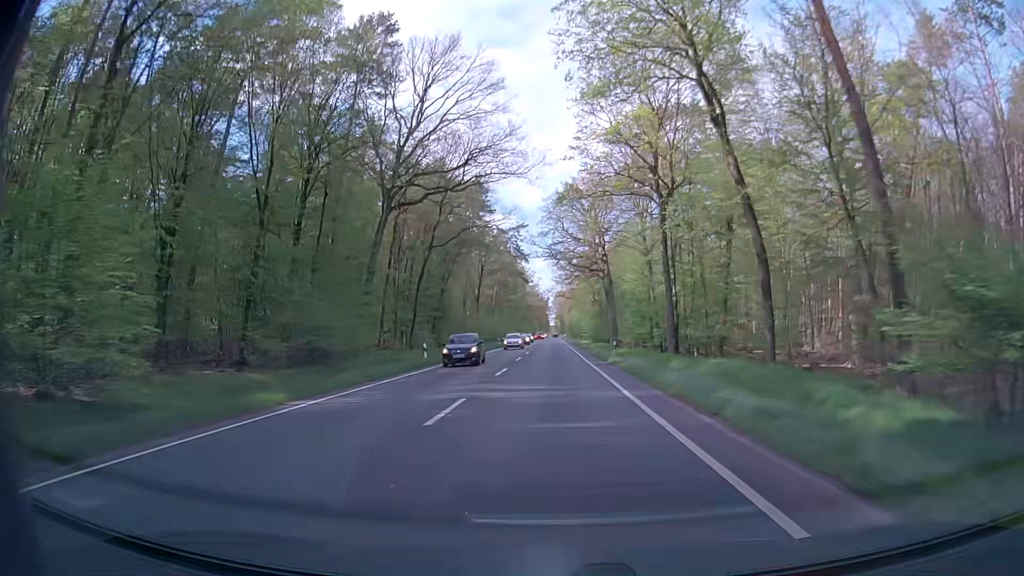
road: primary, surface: asphalt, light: Day
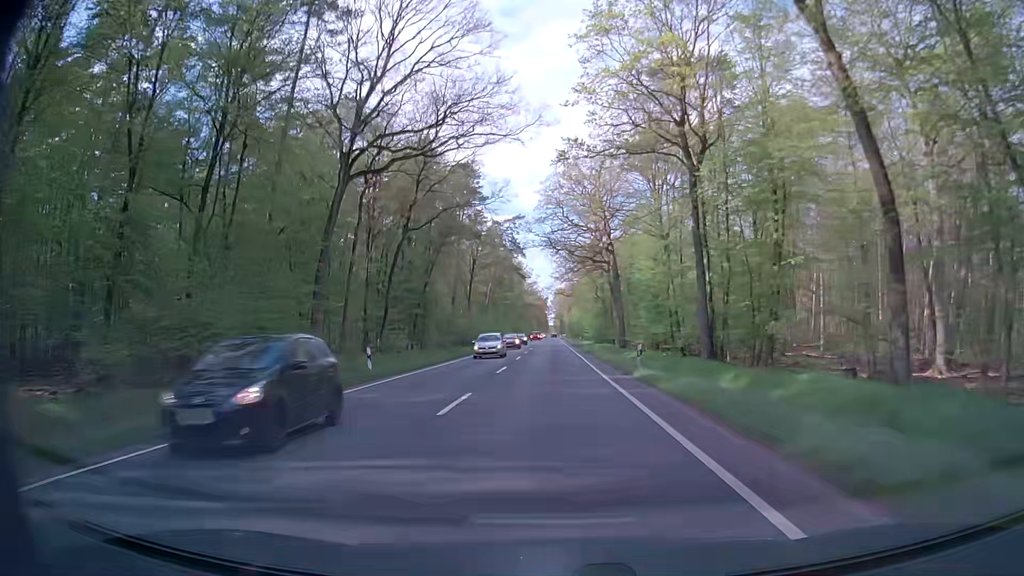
(+0.1, +10.8) m; 0°
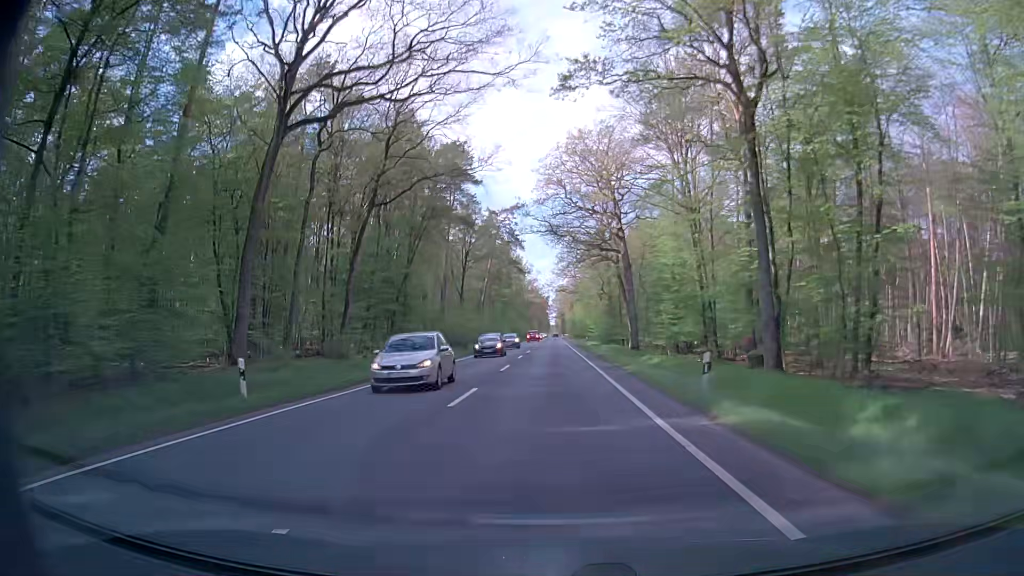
(0.0, +10.8) m; 0°
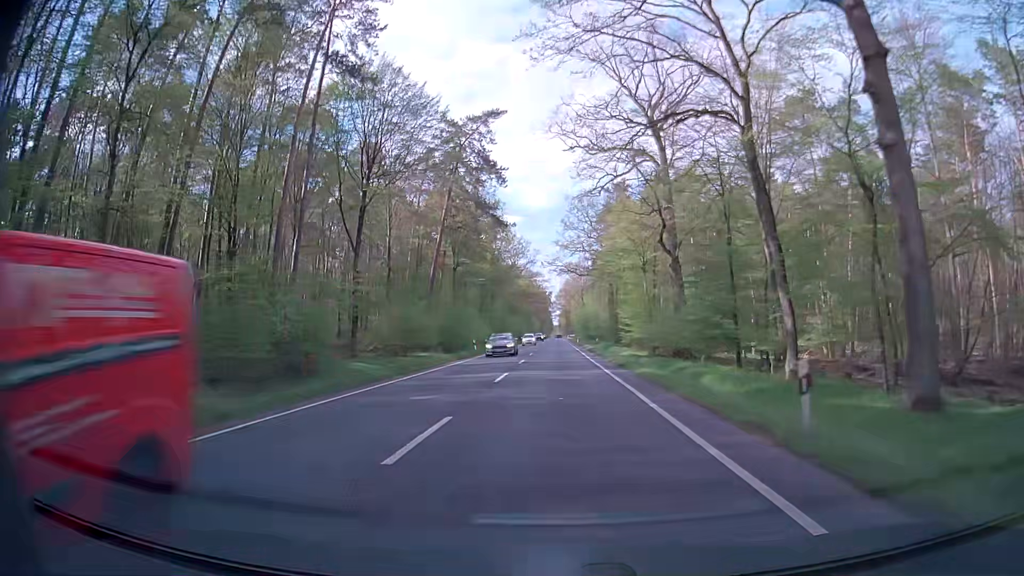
(-0.2, +53.9) m; 0°
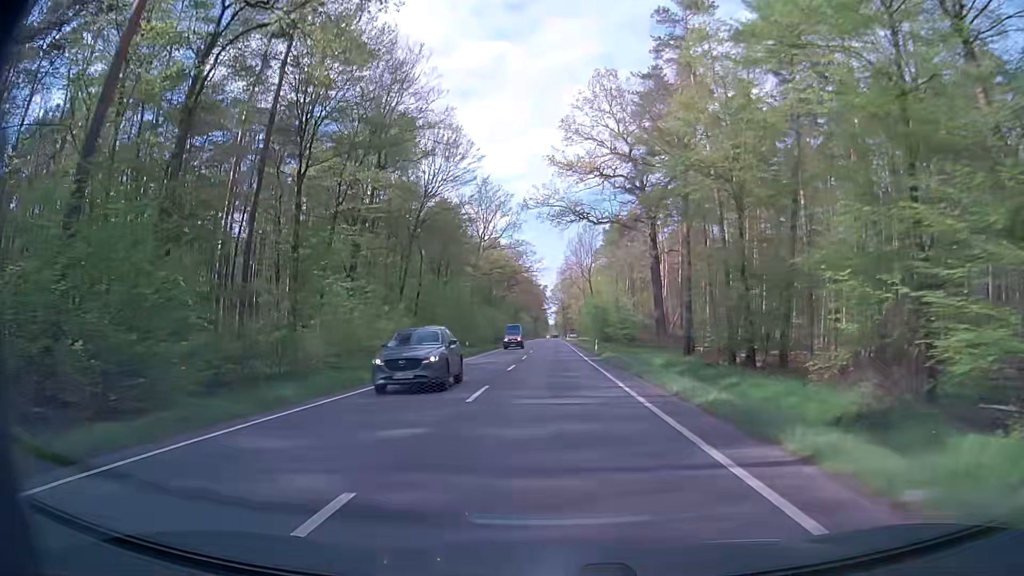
(0.0, +53.8) m; 0°
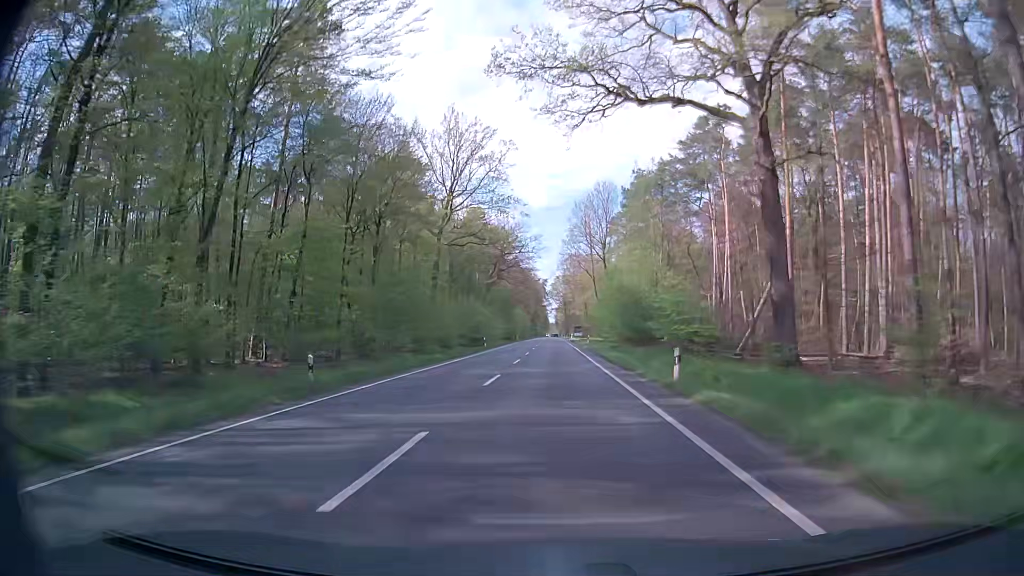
(+0.1, +32.2) m; 0°
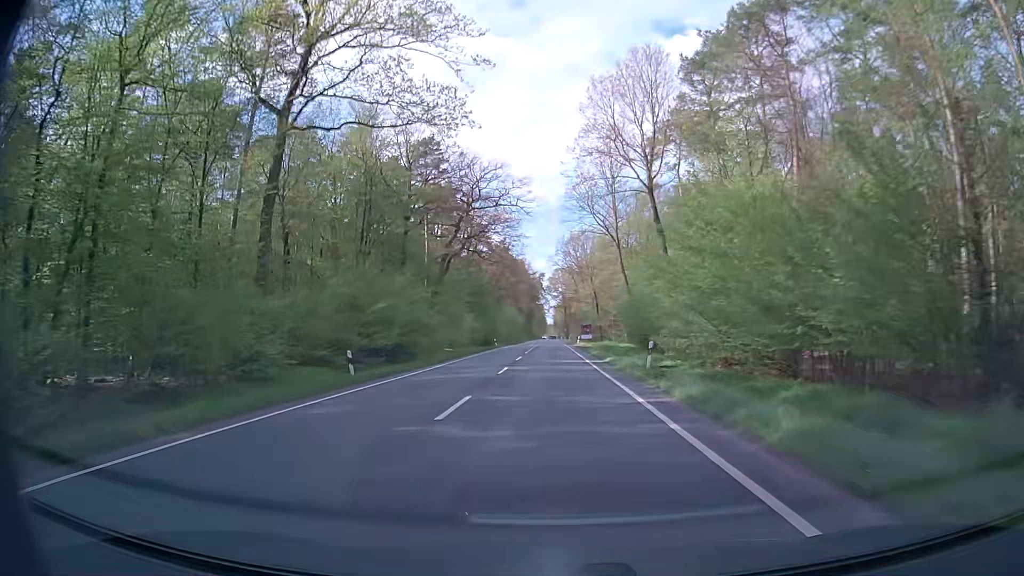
(+0.1, +42.9) m; 0°
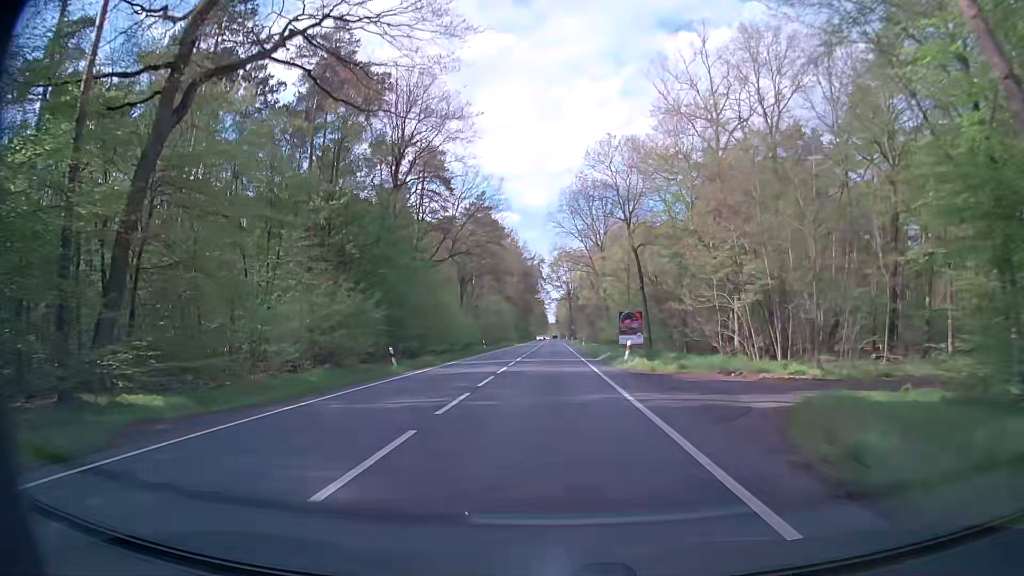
(-0.2, +53.8) m; -1°
(0, +10) (0, +20) (0, +30) (0, +40) (0, +50) (0, +60) (0, +70) (0, +80) (0, +90) (0, +100) m
